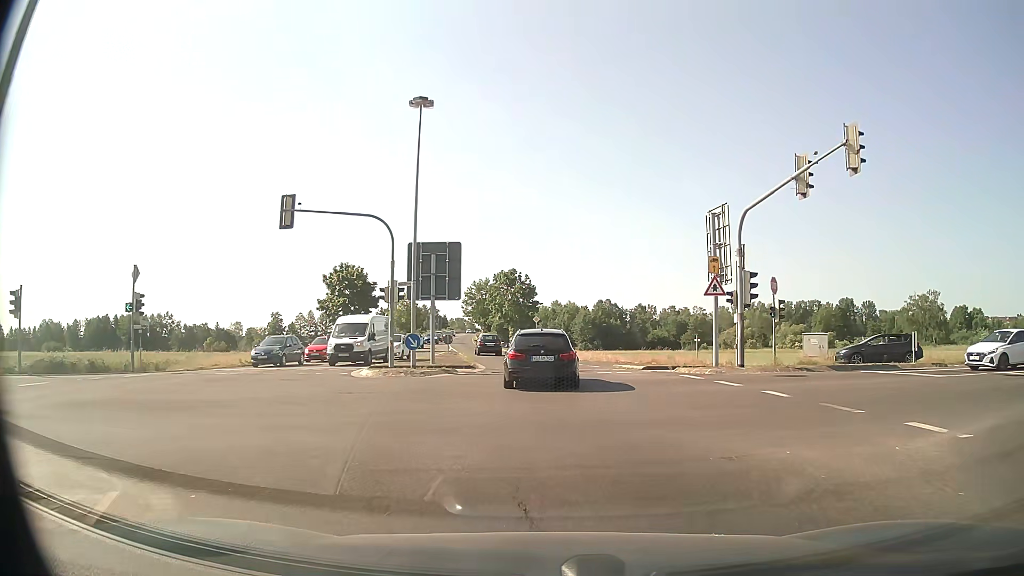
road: primary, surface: asphalt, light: Day
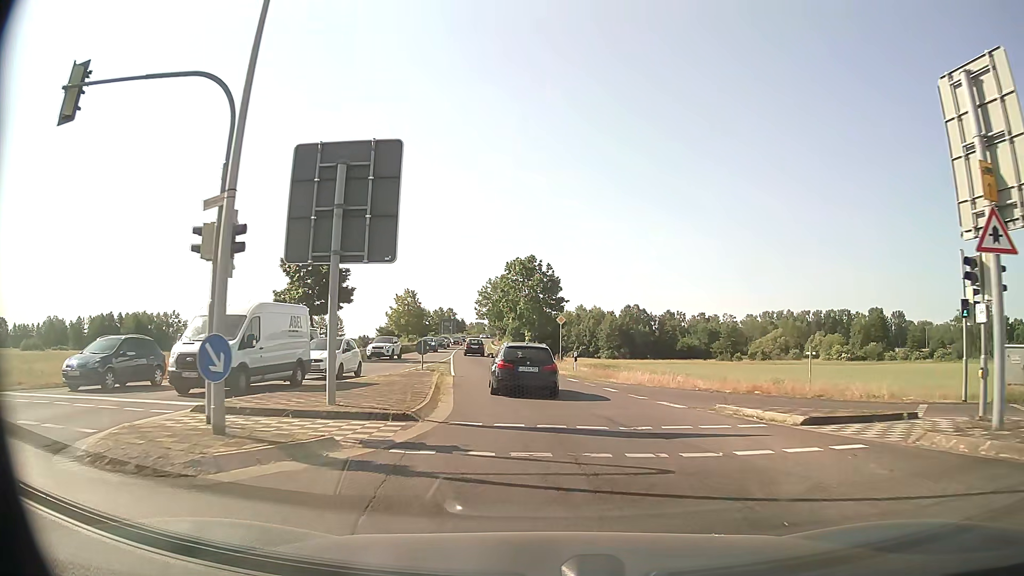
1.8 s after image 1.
(-0.2, +16.0) m; -2°
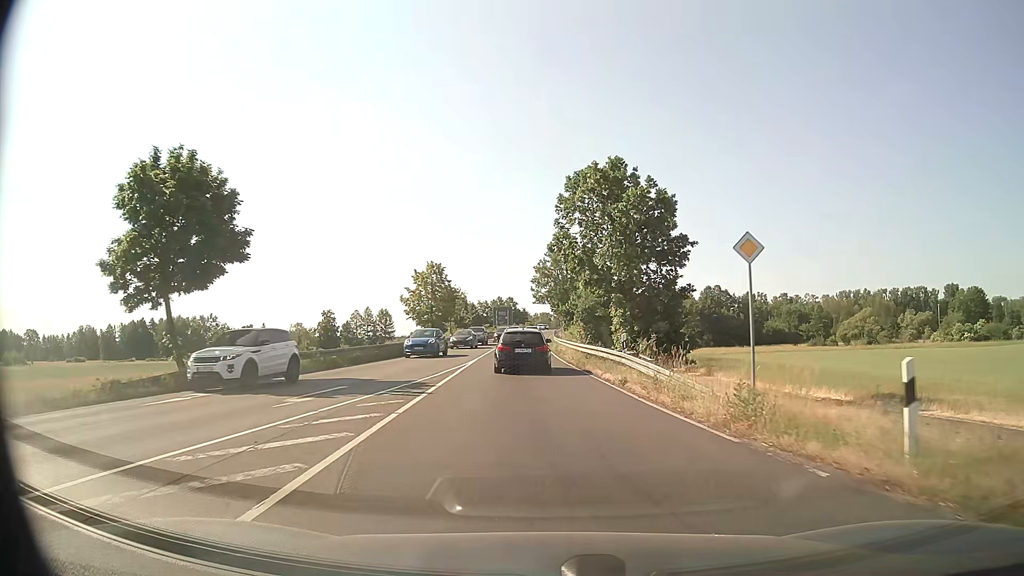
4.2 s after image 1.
(-1.3, +26.6) m; -6°
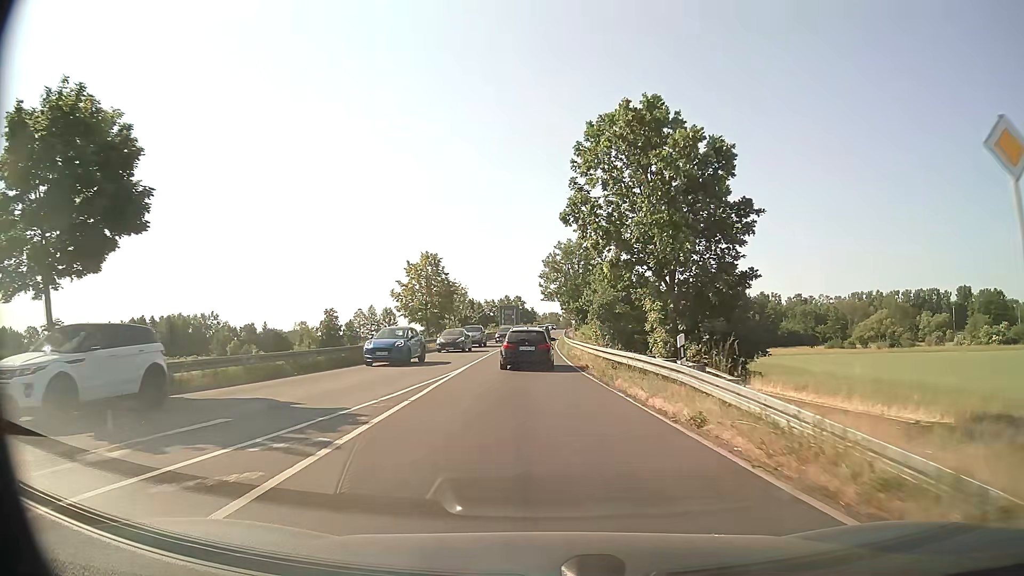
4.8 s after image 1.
(0.0, +7.3) m; -1°
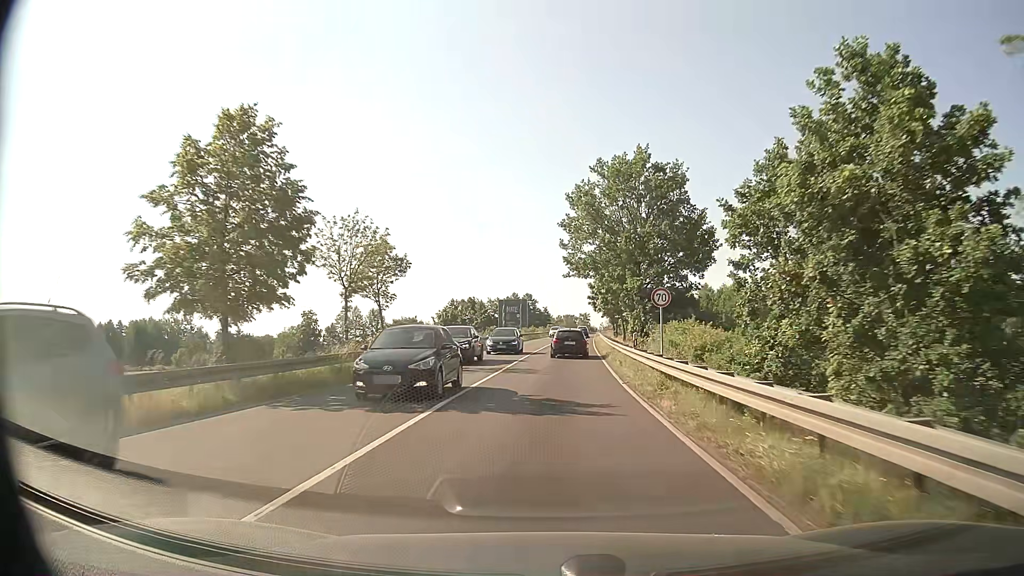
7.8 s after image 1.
(-0.8, +38.2) m; -1°
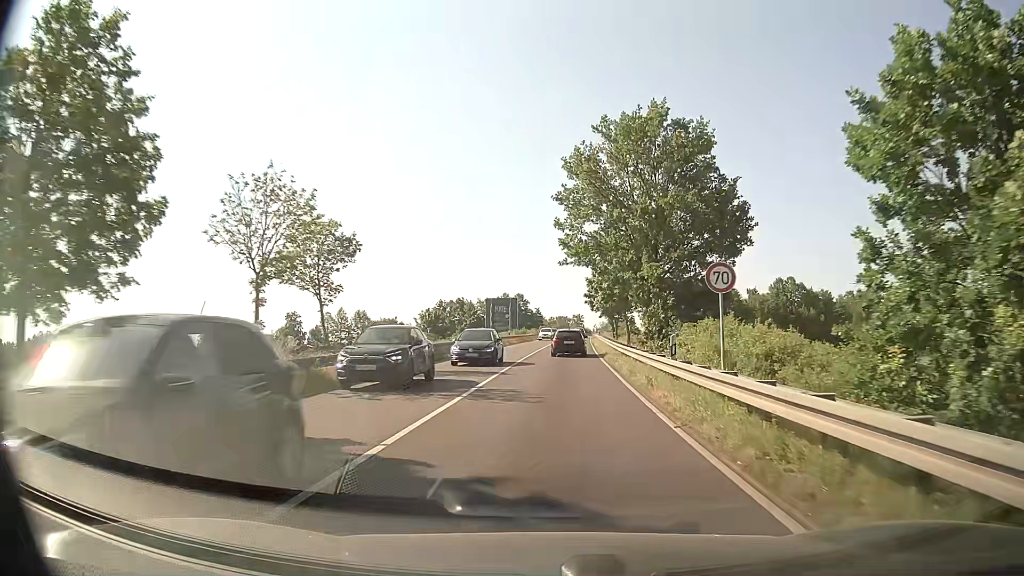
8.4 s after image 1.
(0.0, +8.0) m; +1°
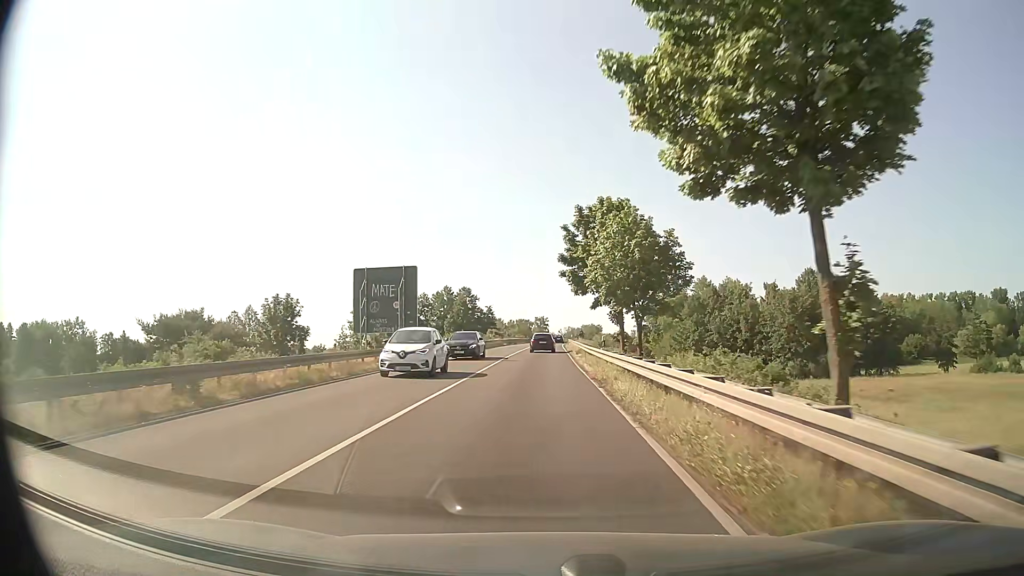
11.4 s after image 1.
(+1.7, +41.8) m; +3°
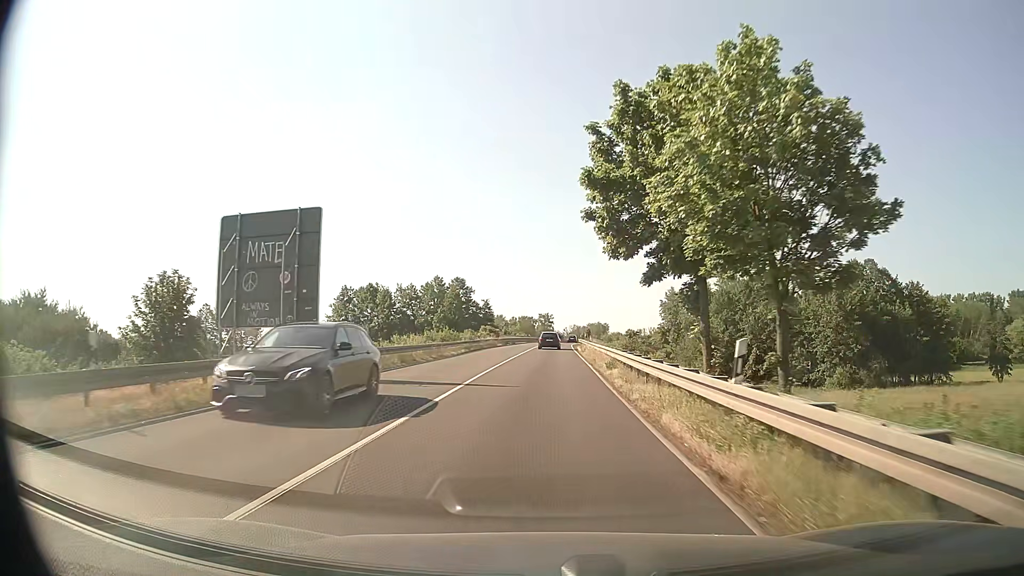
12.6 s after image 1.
(-0.2, +17.4) m; -1°
(0, +10) (0, +20) (0, +30) (0, +40) (+1, +50) (+1, +60) (+1, +70) (+2, +80) (+2, +90) (+3, +100) m
